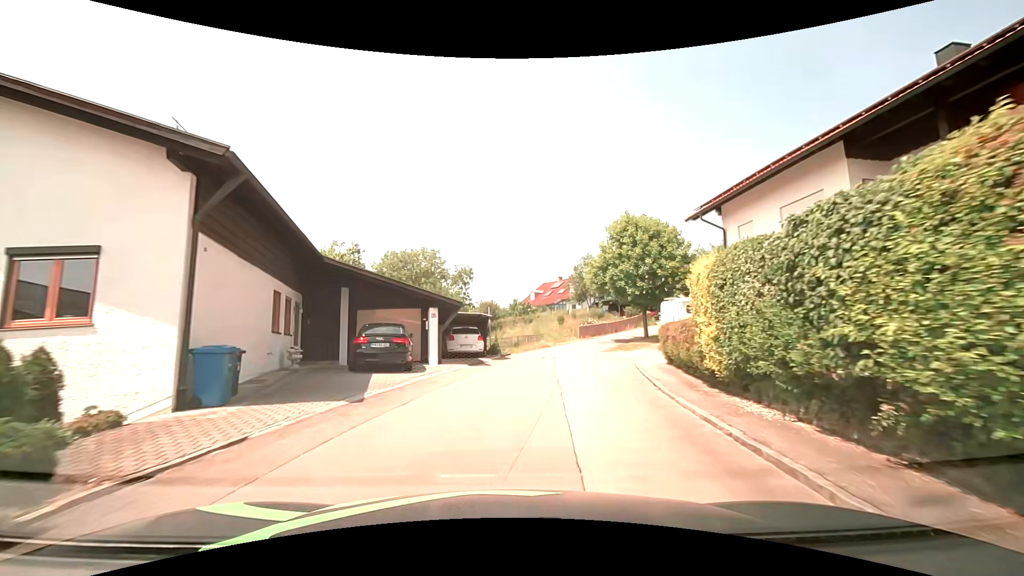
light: Day
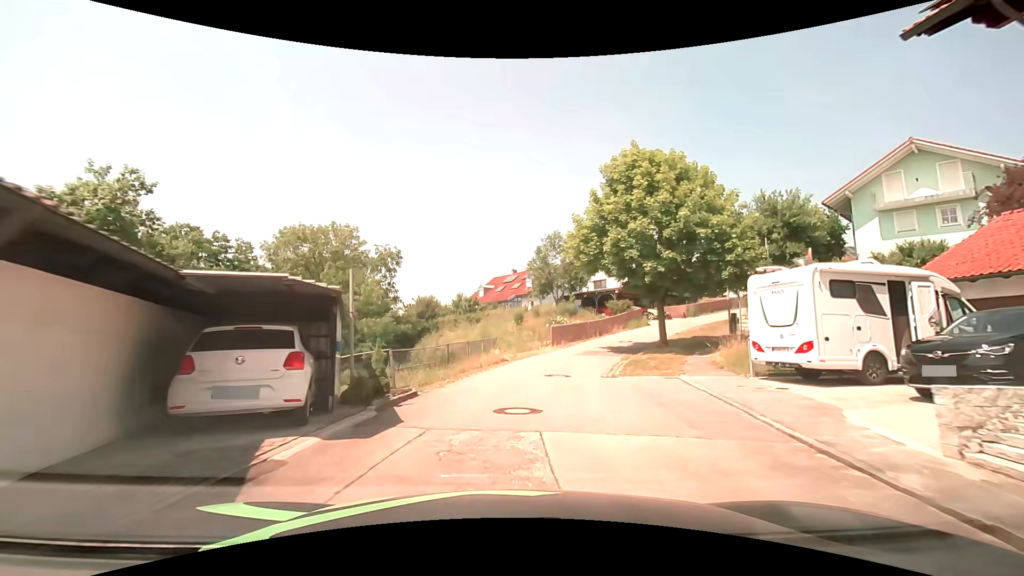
(+0.7, +15.3) m; +5°
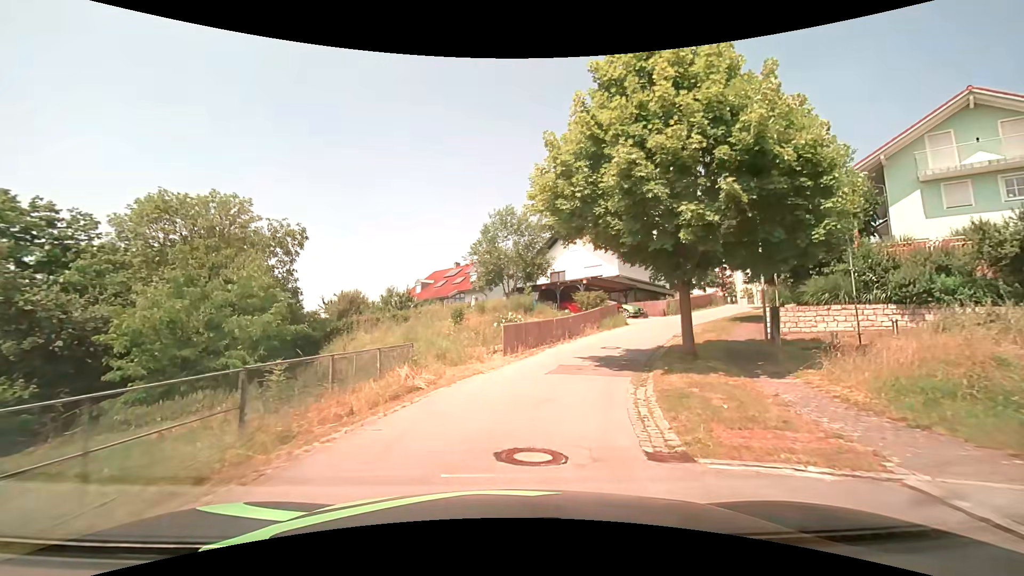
(+0.5, +9.8) m; +7°
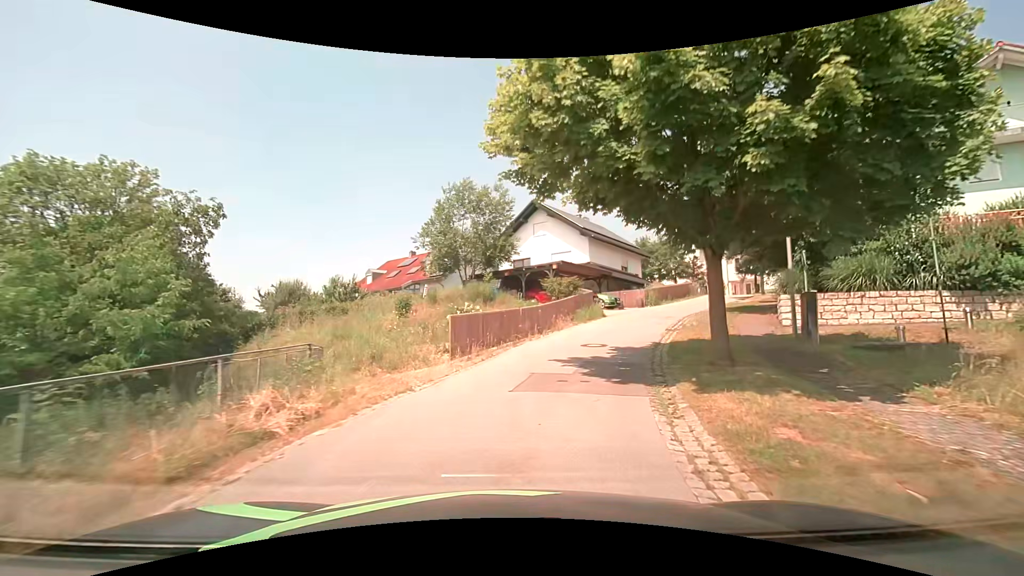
(+0.1, +4.8) m; +4°
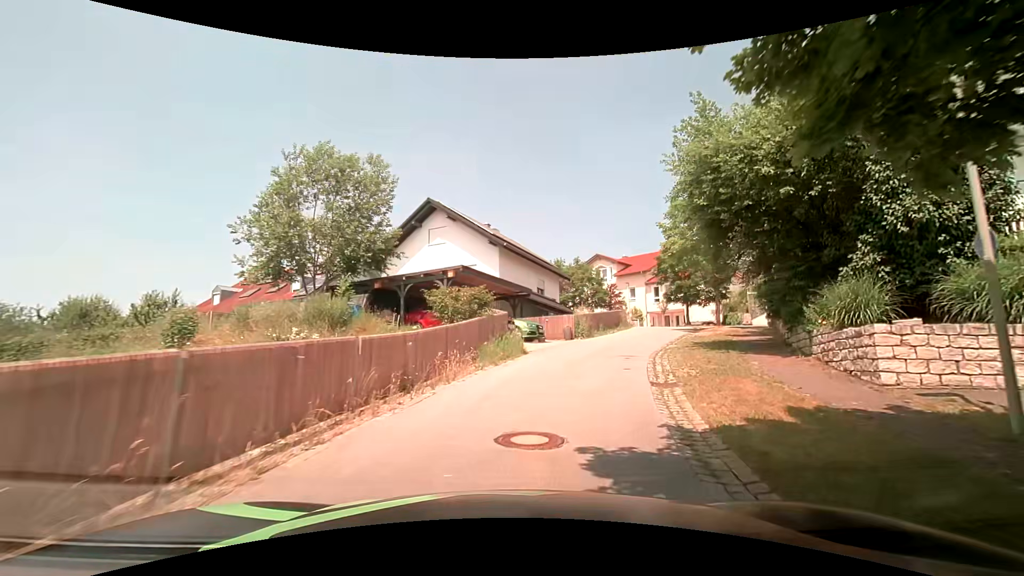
(+0.8, +9.6) m; +12°
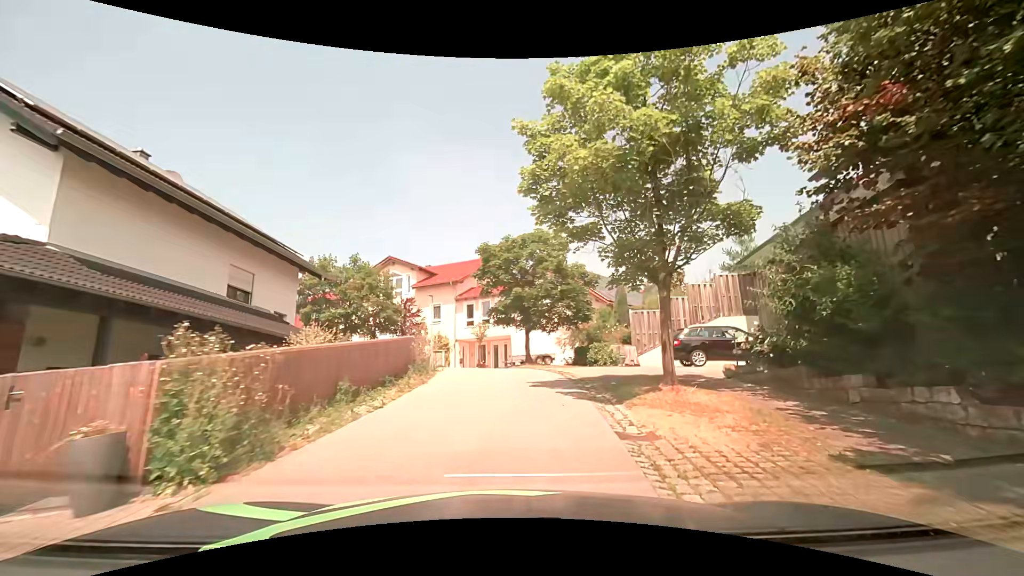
(+3.5, +17.9) m; +22°
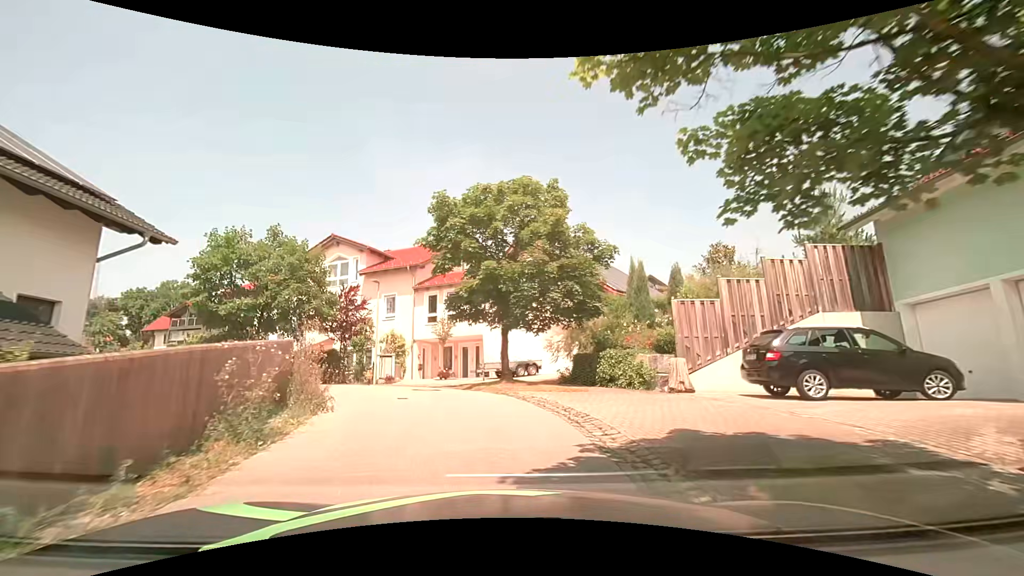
(+0.3, +8.3) m; +2°
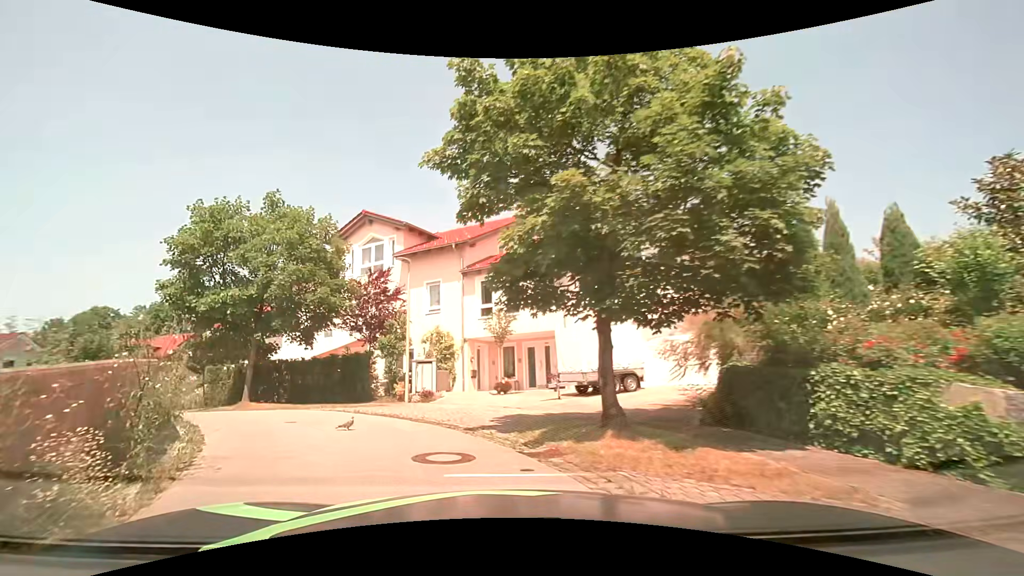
(-0.2, +7.6) m; -6°
